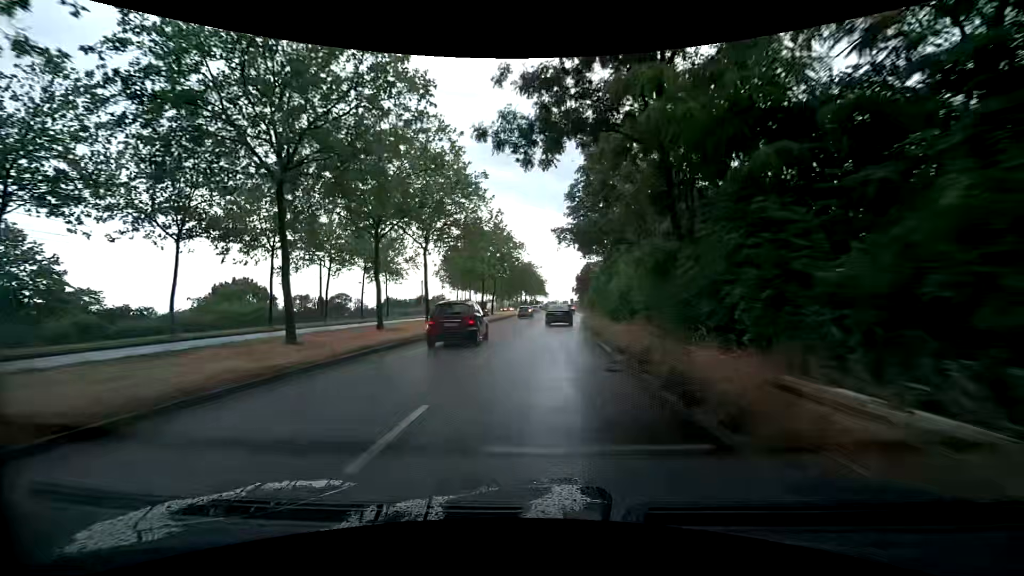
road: secondary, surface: asphalt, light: Day
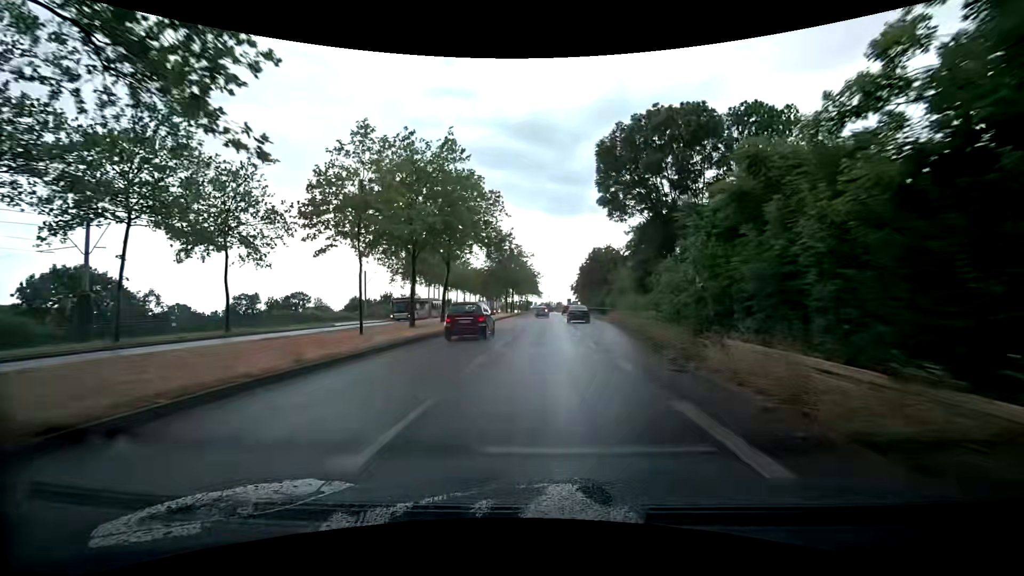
(+0.6, +29.7) m; +2°
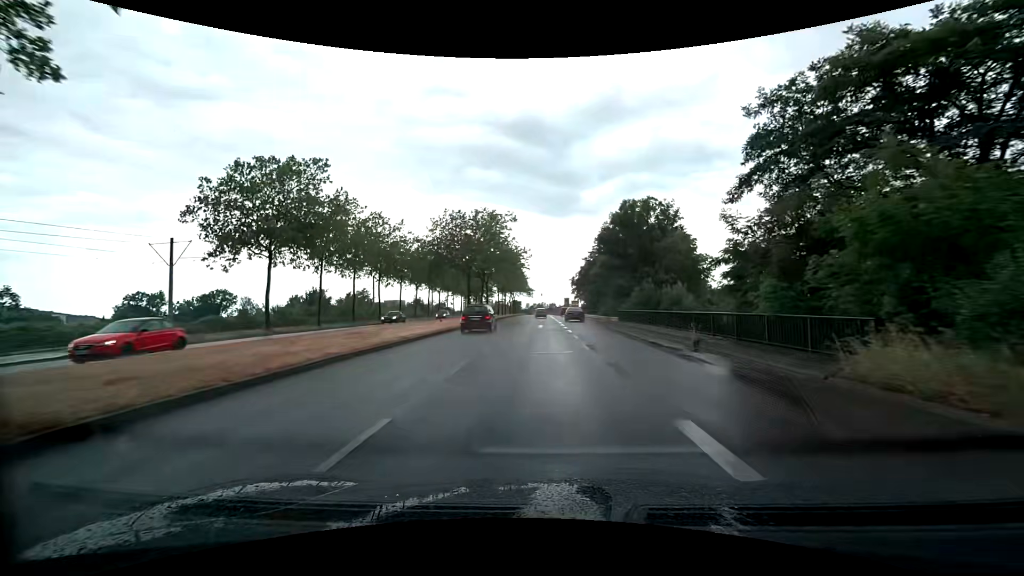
(-0.3, +37.2) m; -1°
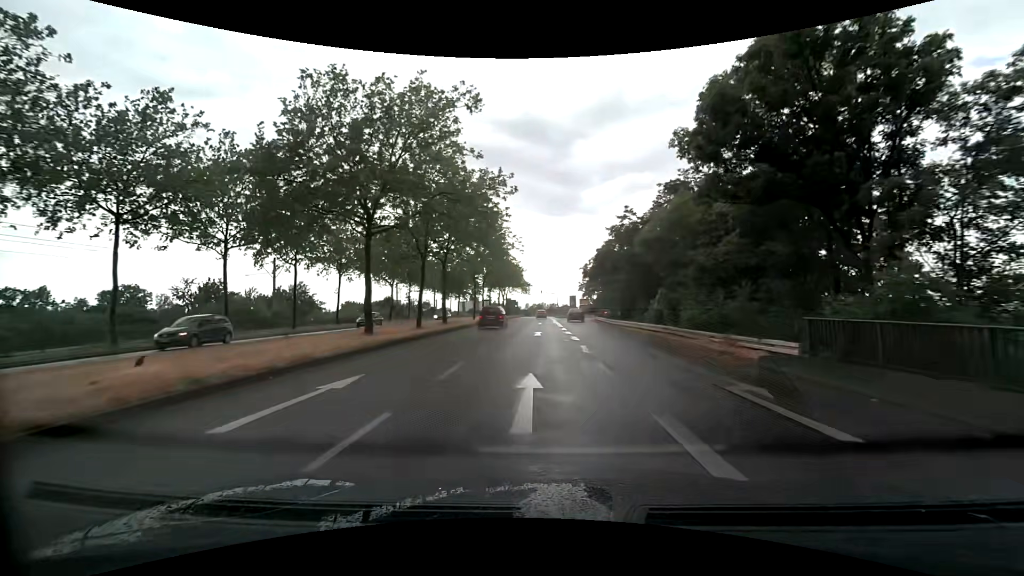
(0.0, +29.8) m; 0°
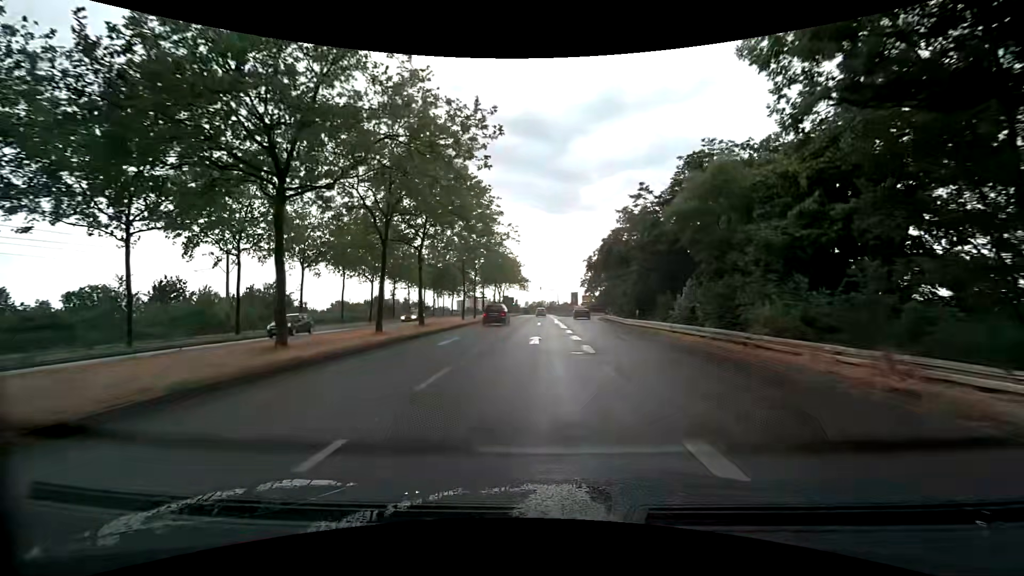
(0.0, +7.5) m; 0°
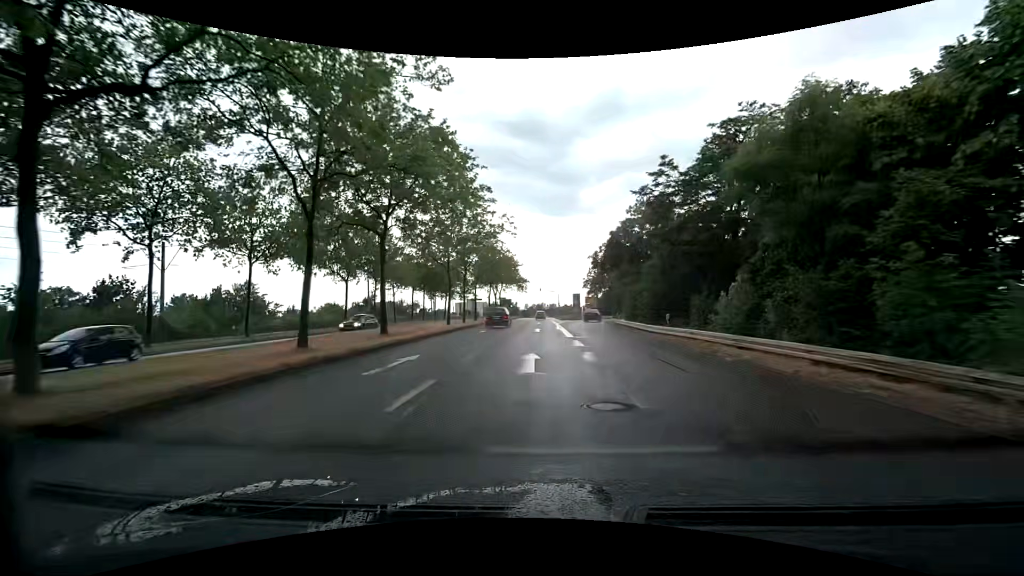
(0.0, +7.5) m; 0°
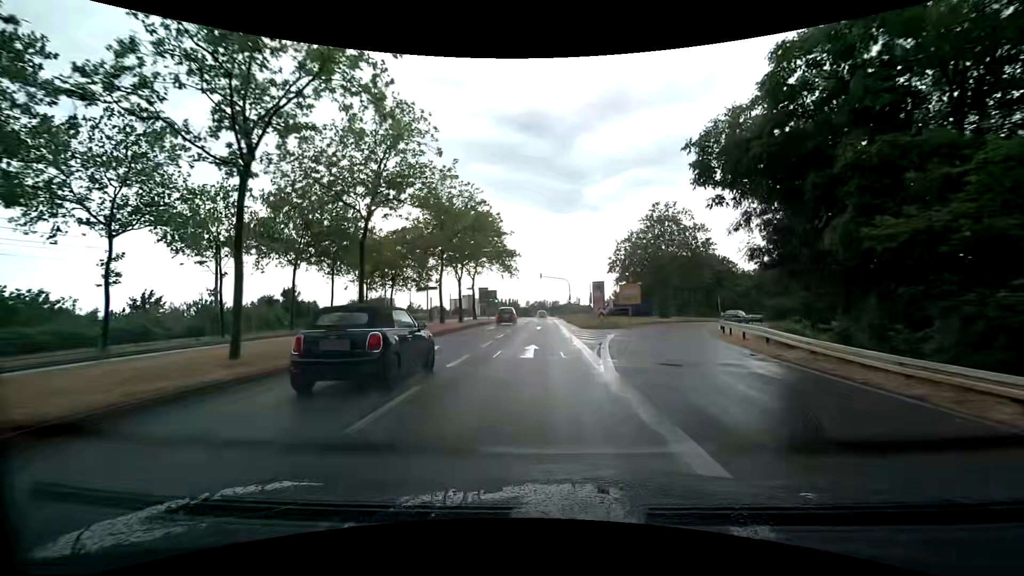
(+0.4, +37.4) m; +1°
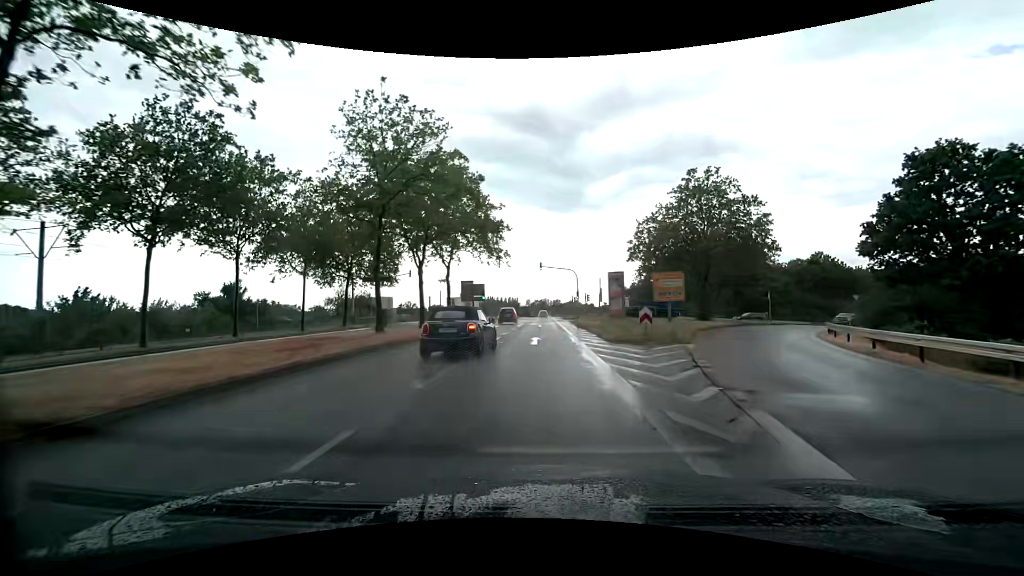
(-0.1, +15.0) m; -1°
(0, +10) (0, +20) (0, +30) (0, +40) (0, +50) (0, +60) (0, +70) (0, +80) (0, +90) (0, +100) m
